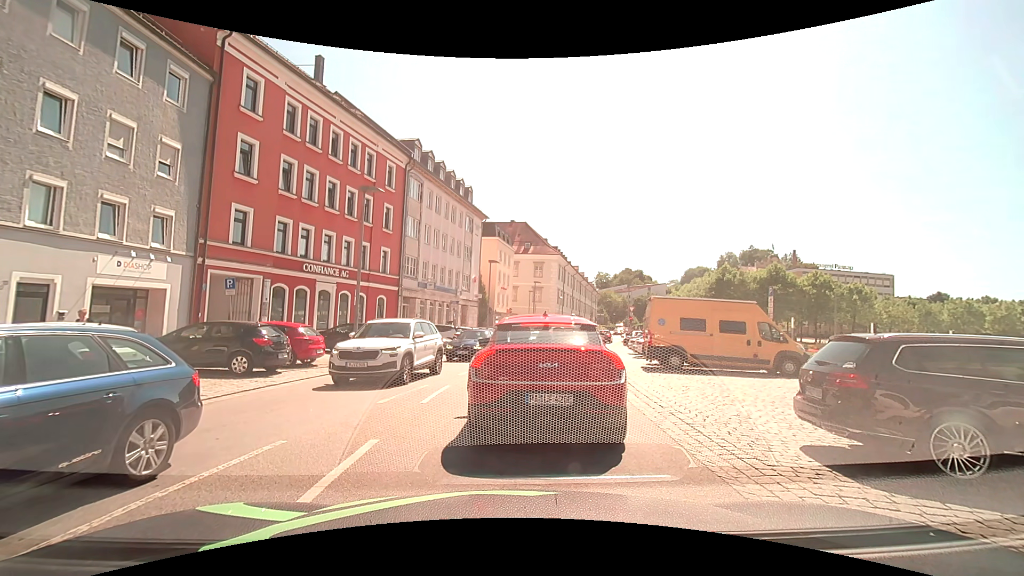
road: tertiary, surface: asphalt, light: Day
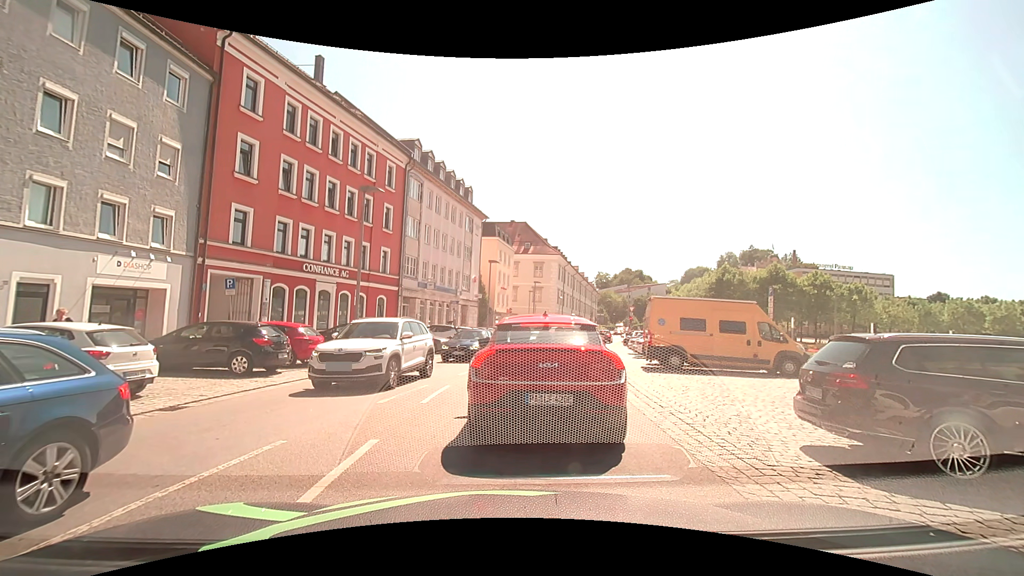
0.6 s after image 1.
(0.0, 0.0) m; 0°
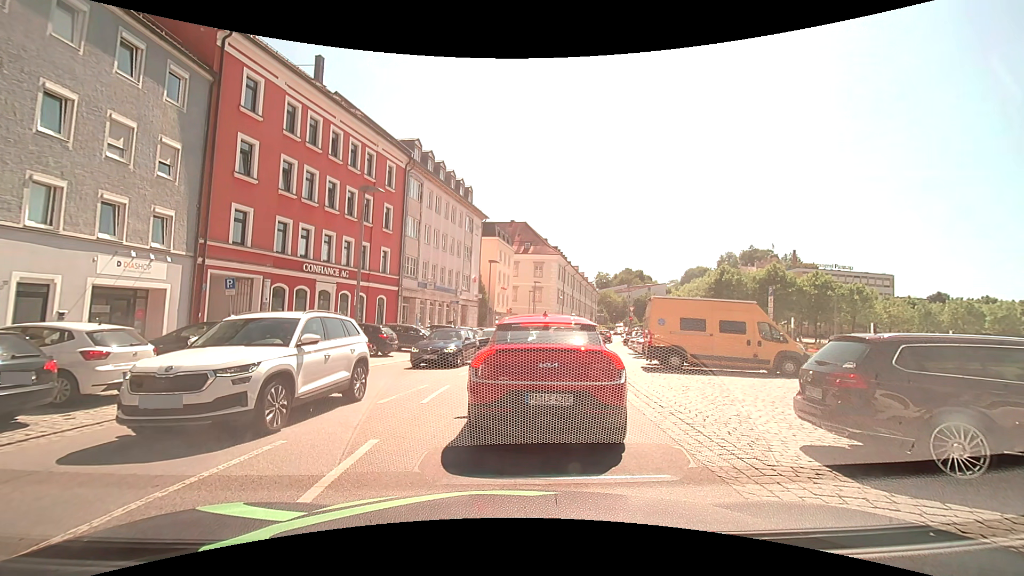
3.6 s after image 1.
(0.0, 0.0) m; 0°
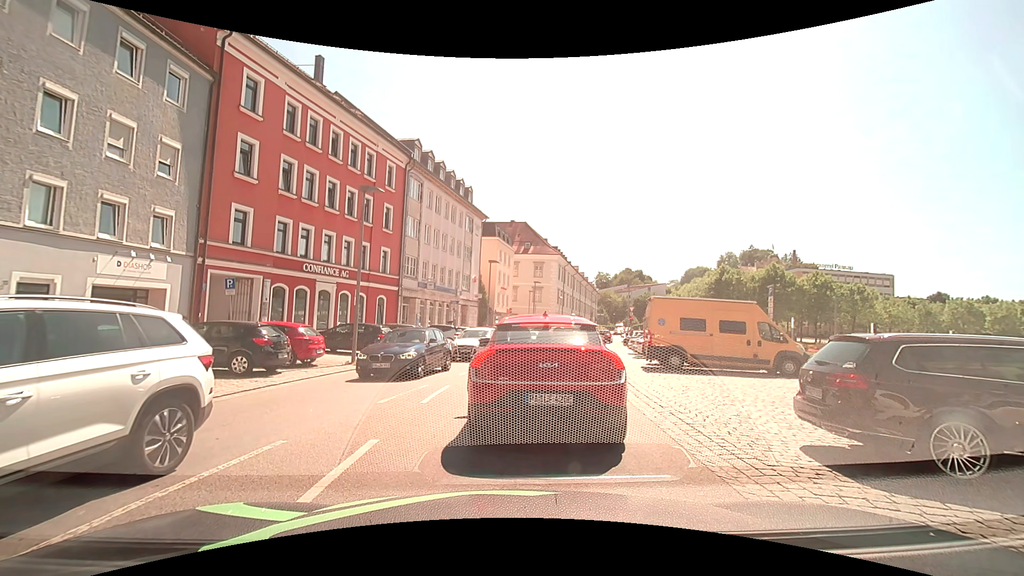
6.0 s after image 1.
(0.0, 0.0) m; 0°
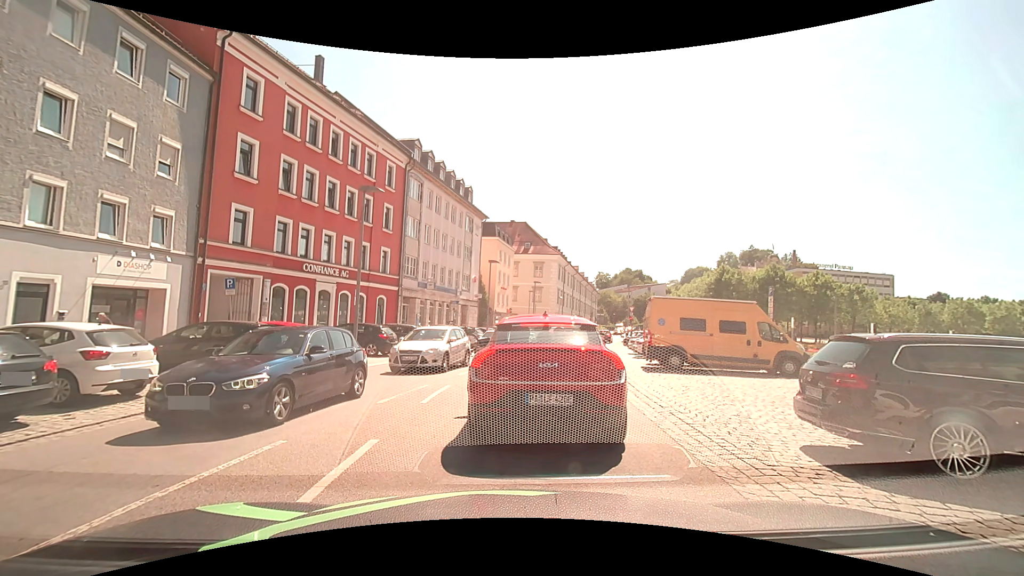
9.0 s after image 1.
(0.0, 0.0) m; 0°
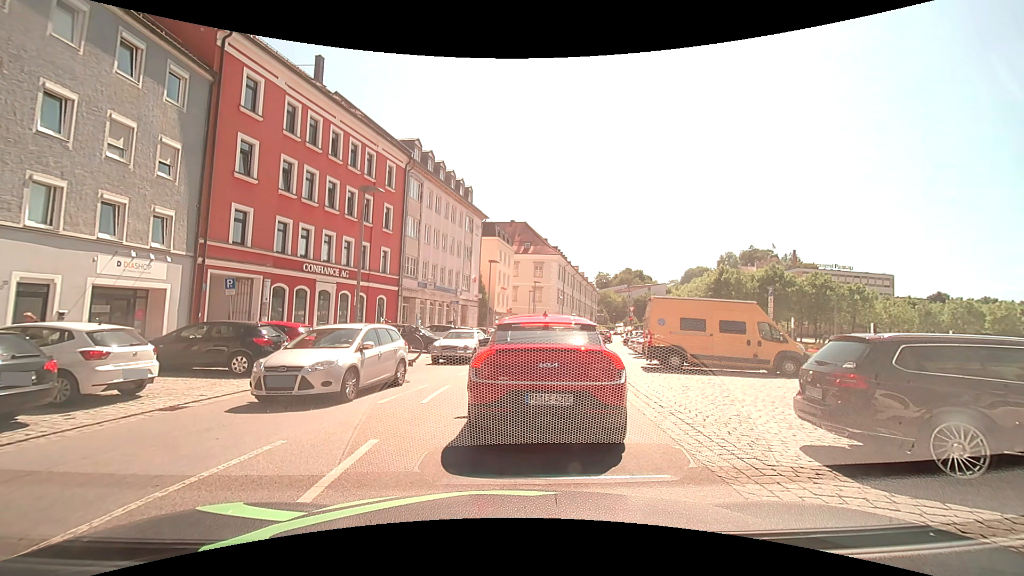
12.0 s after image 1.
(0.0, 0.0) m; 0°
